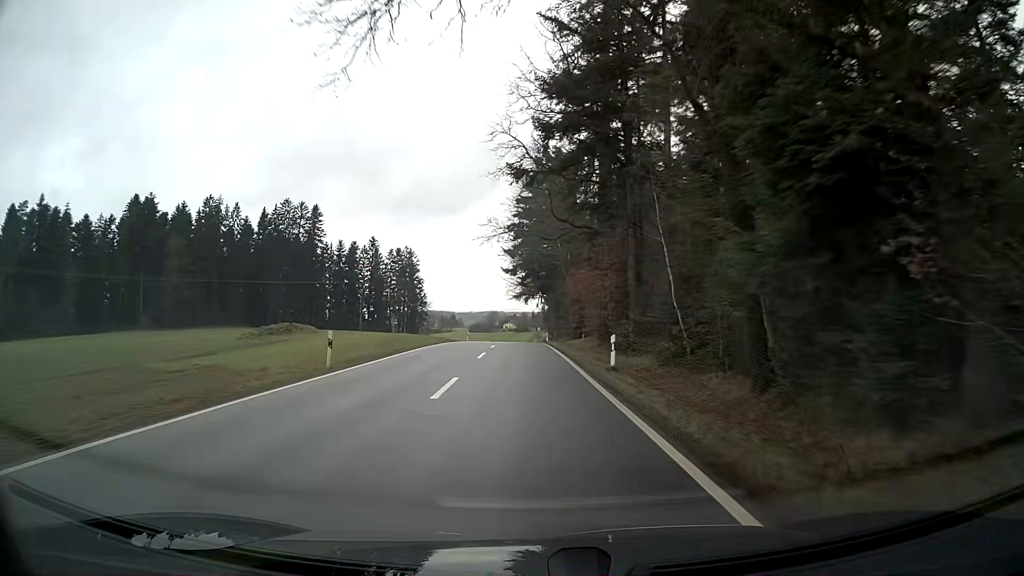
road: tertiary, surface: asphalt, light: Day
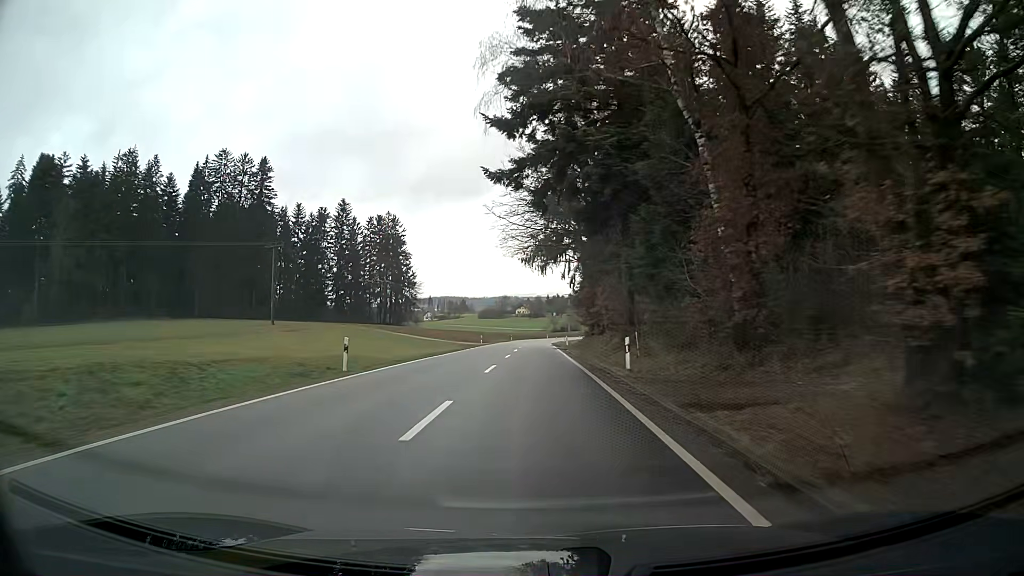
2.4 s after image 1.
(-0.3, +50.1) m; 0°
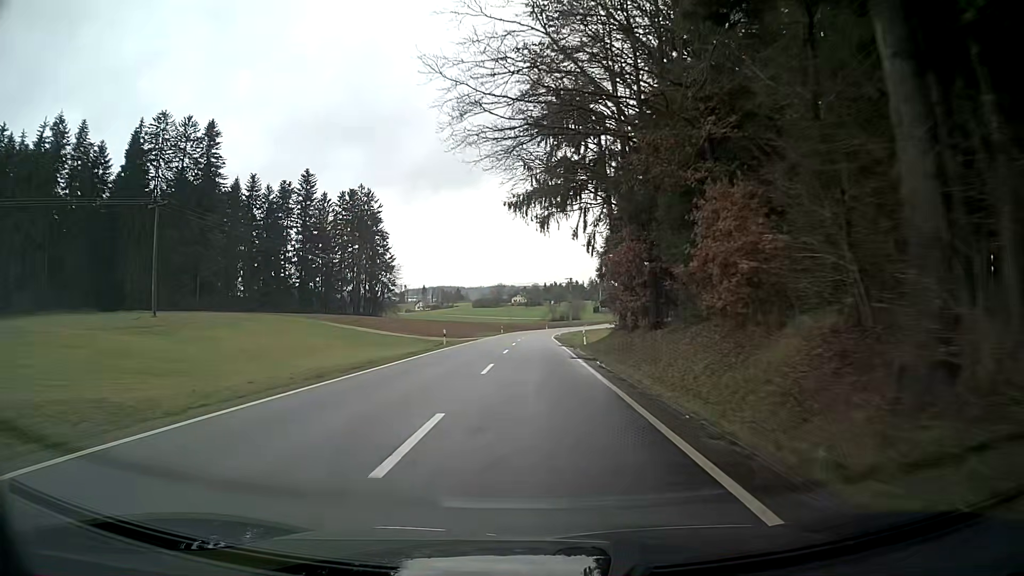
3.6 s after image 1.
(0.0, +25.8) m; 0°
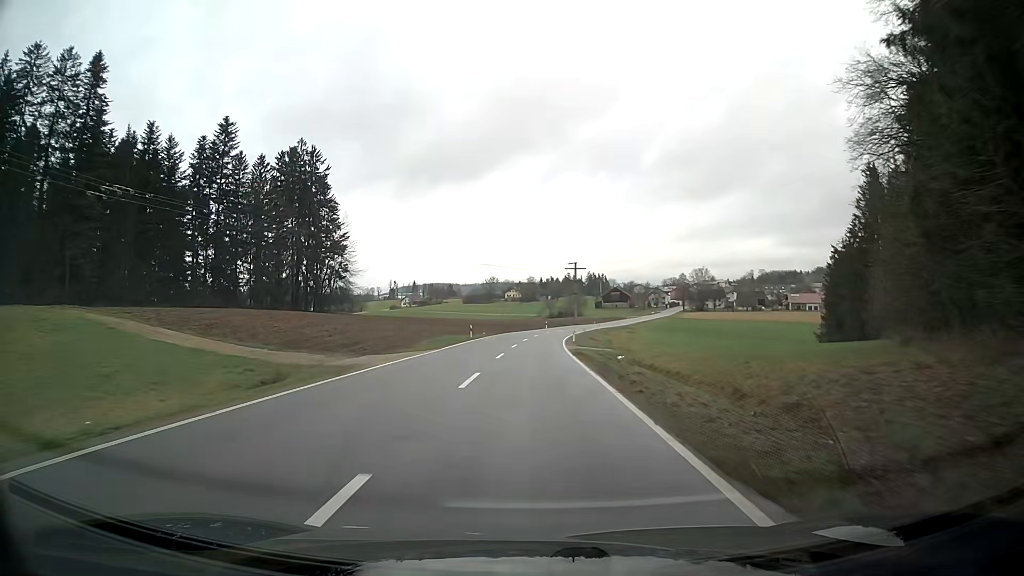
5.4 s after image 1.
(0.0, +40.2) m; +1°
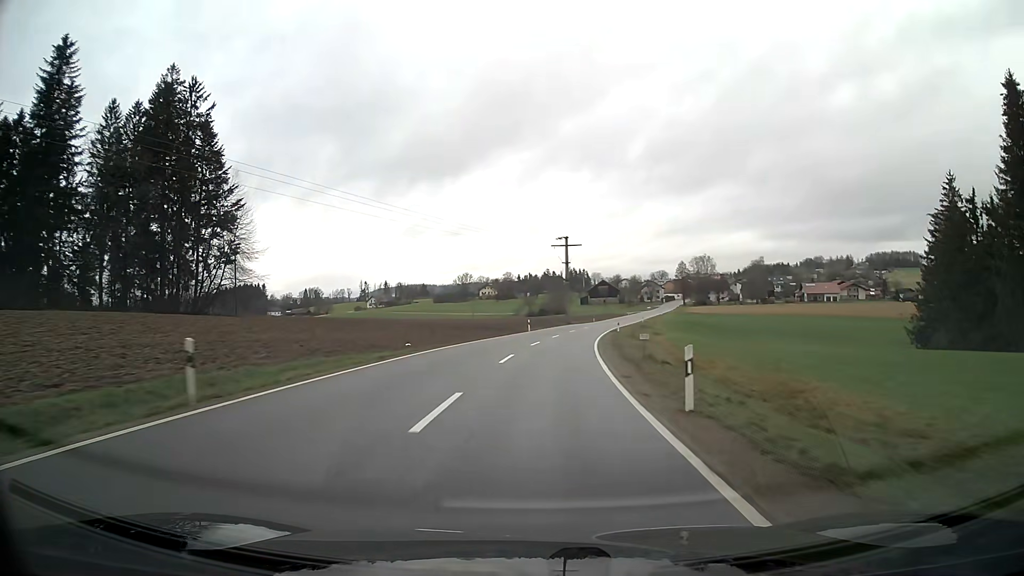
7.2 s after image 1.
(+0.6, +41.7) m; +2°
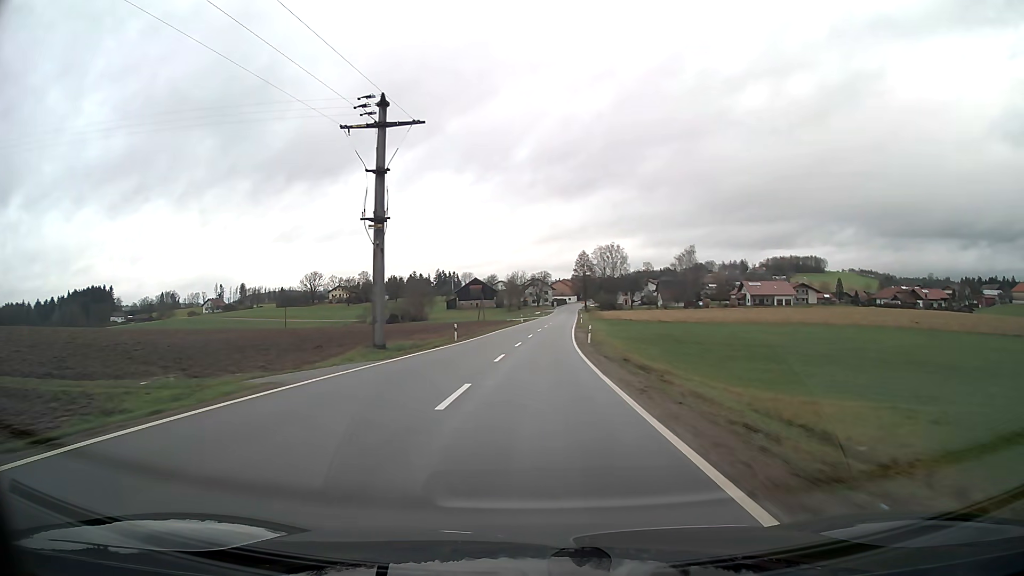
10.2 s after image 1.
(+6.4, +68.8) m; +10°
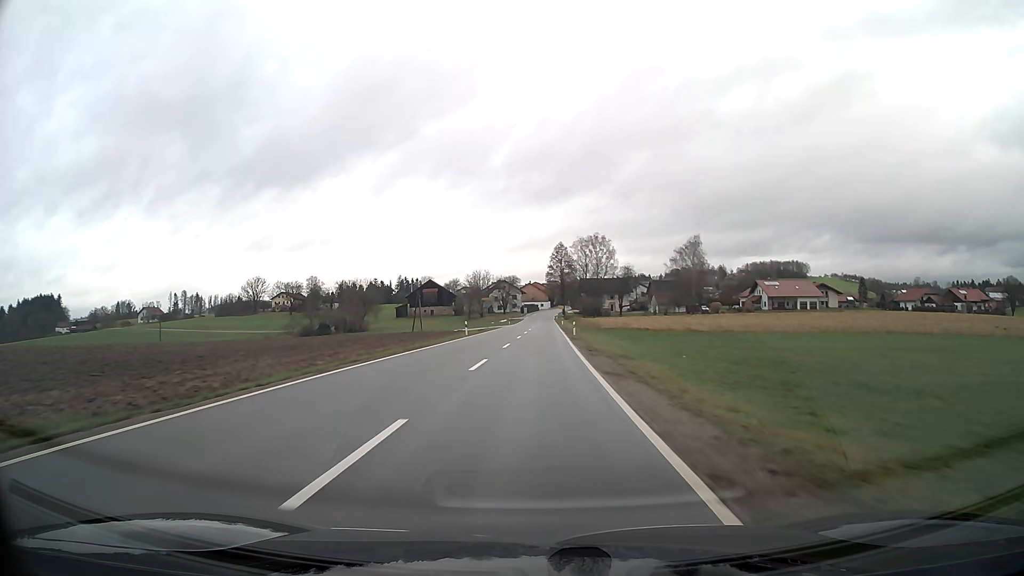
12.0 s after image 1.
(+1.1, +40.9) m; +2°
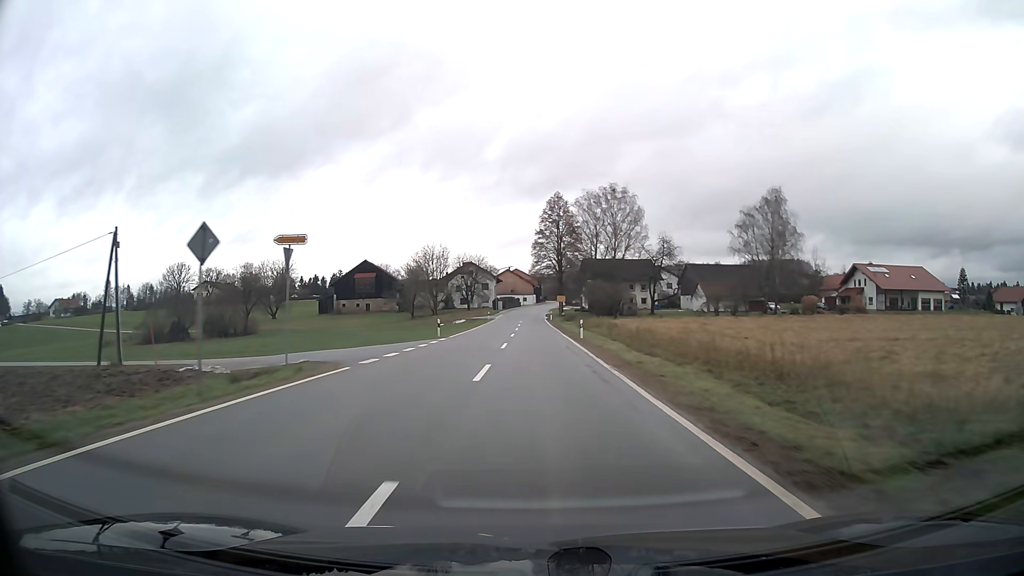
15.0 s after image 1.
(+0.7, +62.8) m; +2°
